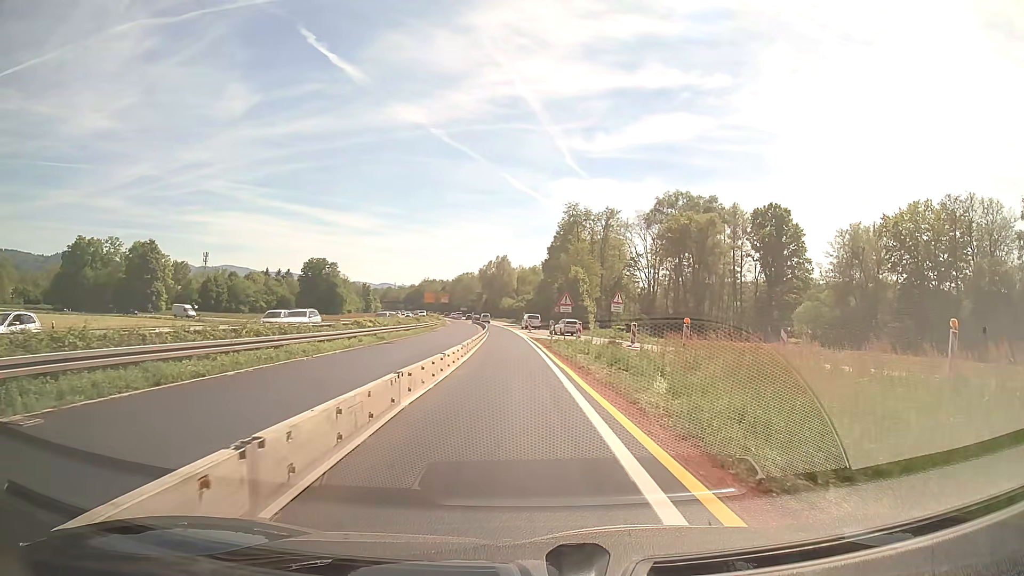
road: trunk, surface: asphalt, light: Day
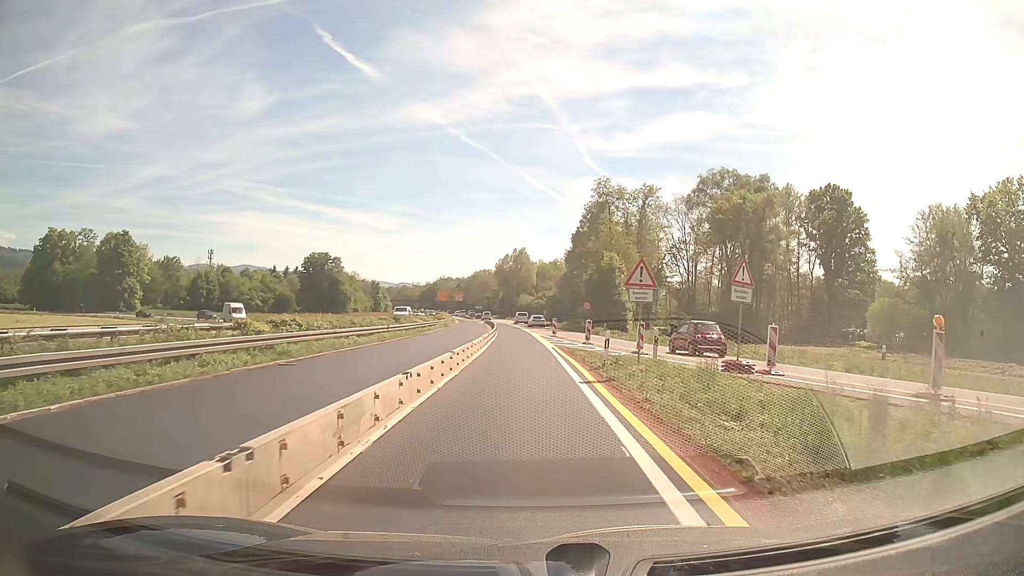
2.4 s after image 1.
(-0.3, +18.5) m; -2°
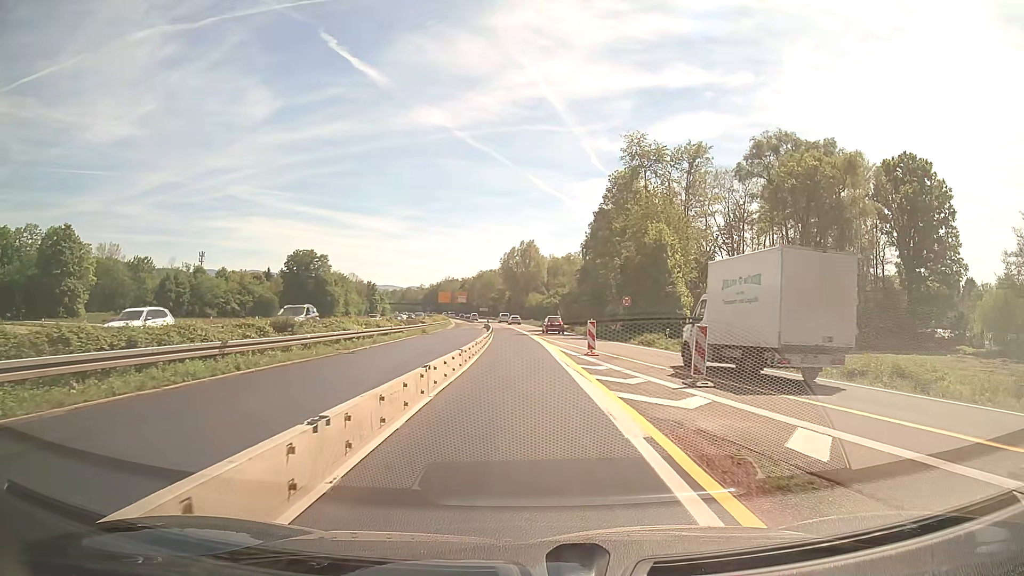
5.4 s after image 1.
(-0.1, +22.7) m; -1°
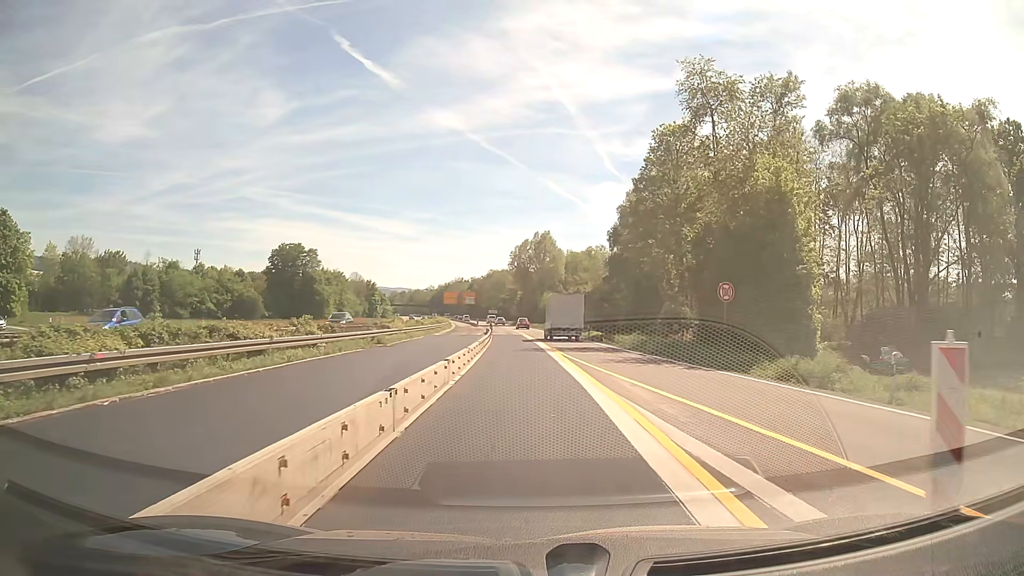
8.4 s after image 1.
(-0.3, +21.5) m; -1°
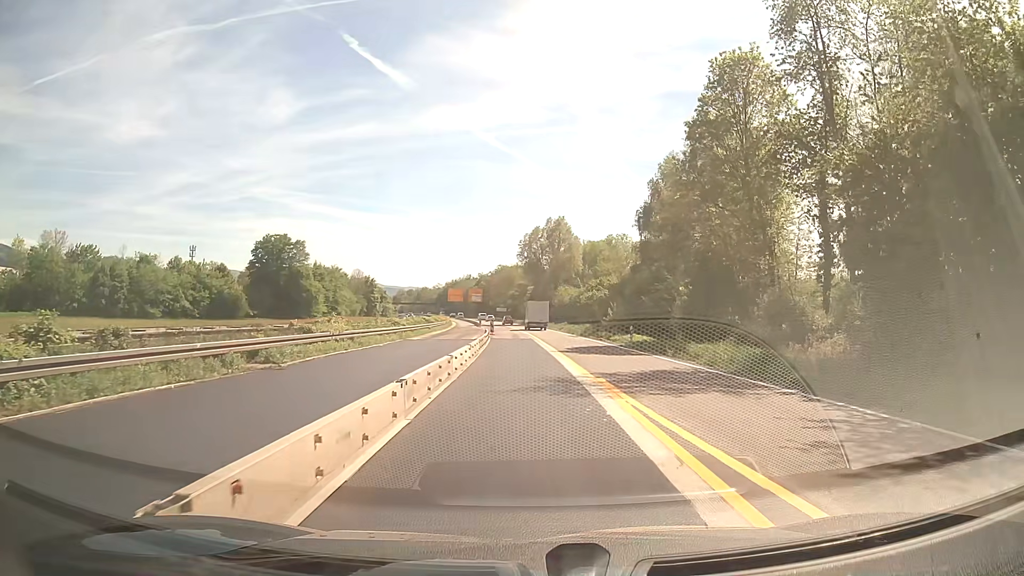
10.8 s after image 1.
(-0.1, +17.4) m; -1°
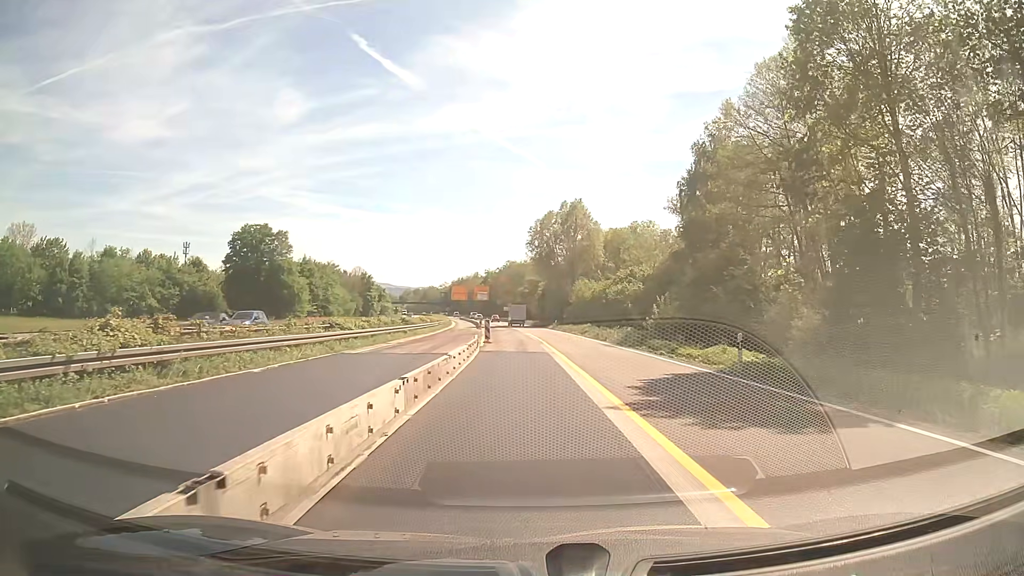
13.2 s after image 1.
(-0.2, +17.6) m; -1°
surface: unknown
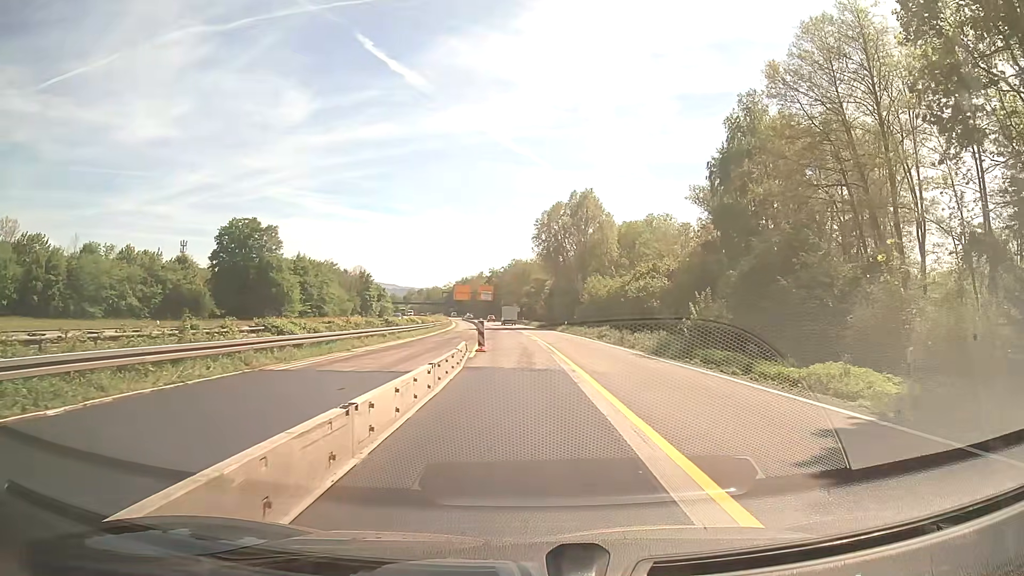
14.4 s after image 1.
(0.0, +8.9) m; 0°
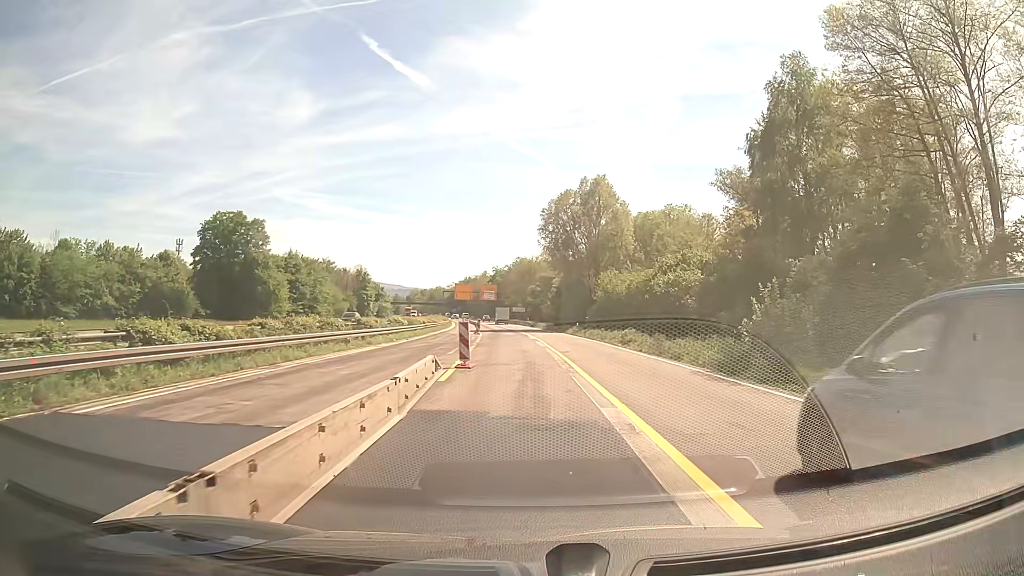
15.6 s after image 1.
(0.0, +9.2) m; 0°
(0, +10) (0, +20) (0, +30) (-1, +40) (-1, +50) (-2, +60) (-3, +70) (-3, +80) (-4, +90) (-5, +100) m
